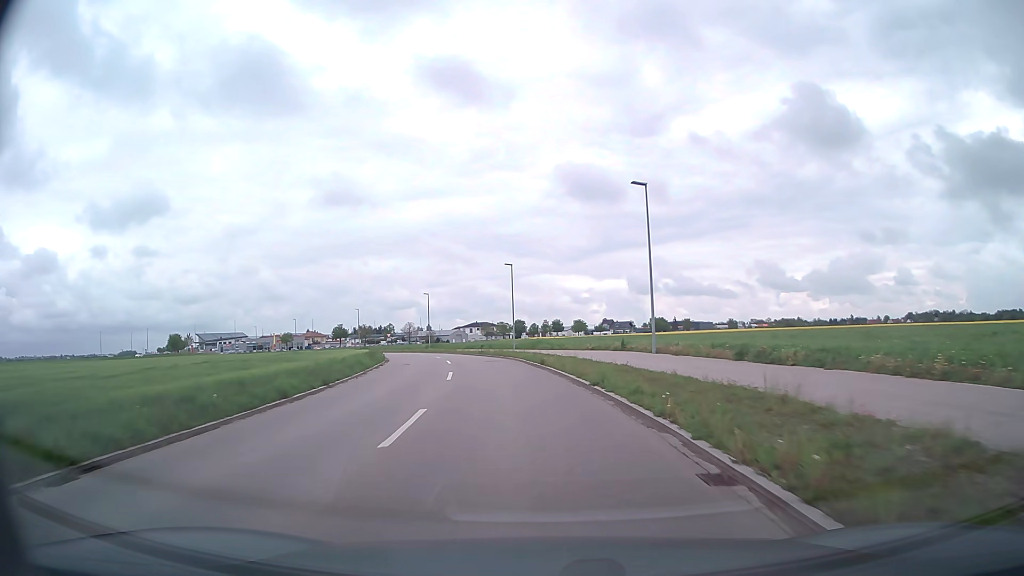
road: tertiary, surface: asphalt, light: Day
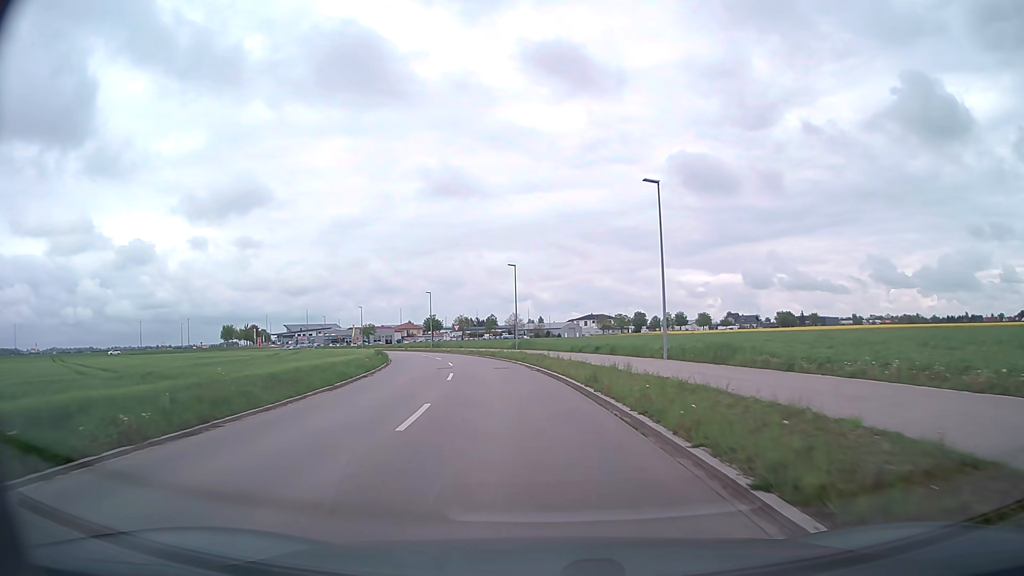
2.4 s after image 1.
(-3.2, +34.6) m; -10°
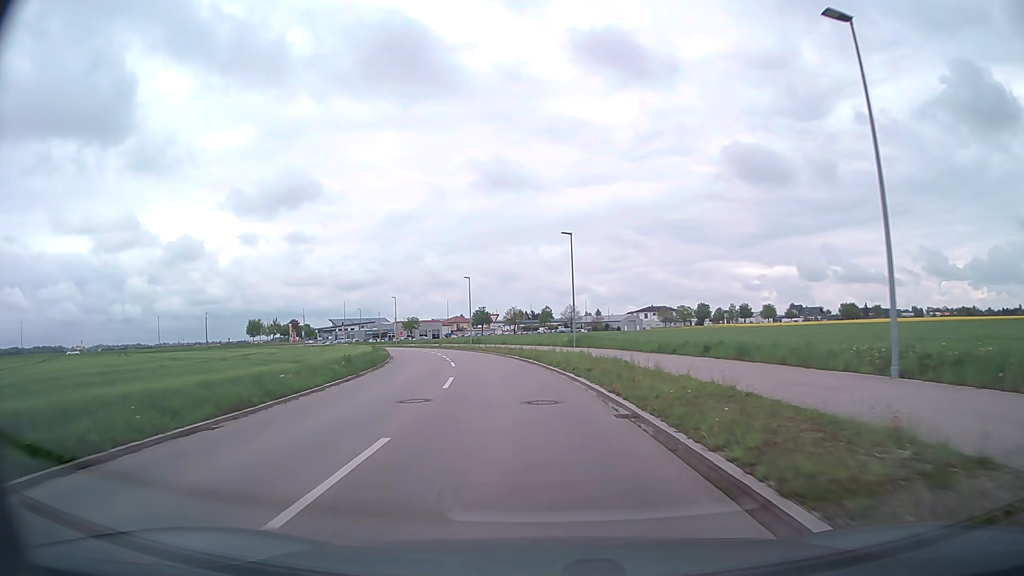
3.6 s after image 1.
(-0.8, +17.1) m; -5°
